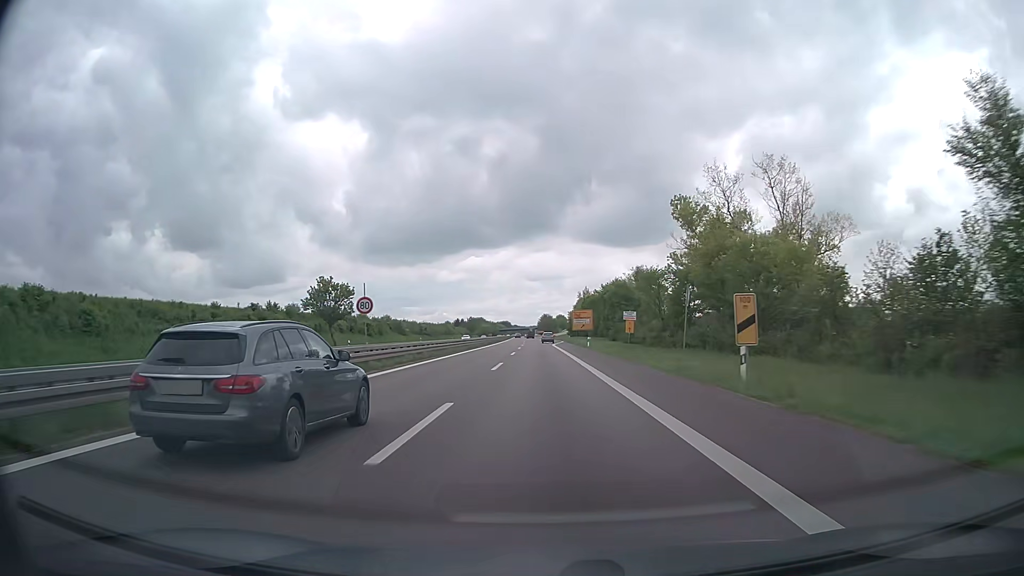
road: trunk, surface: asphalt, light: Day
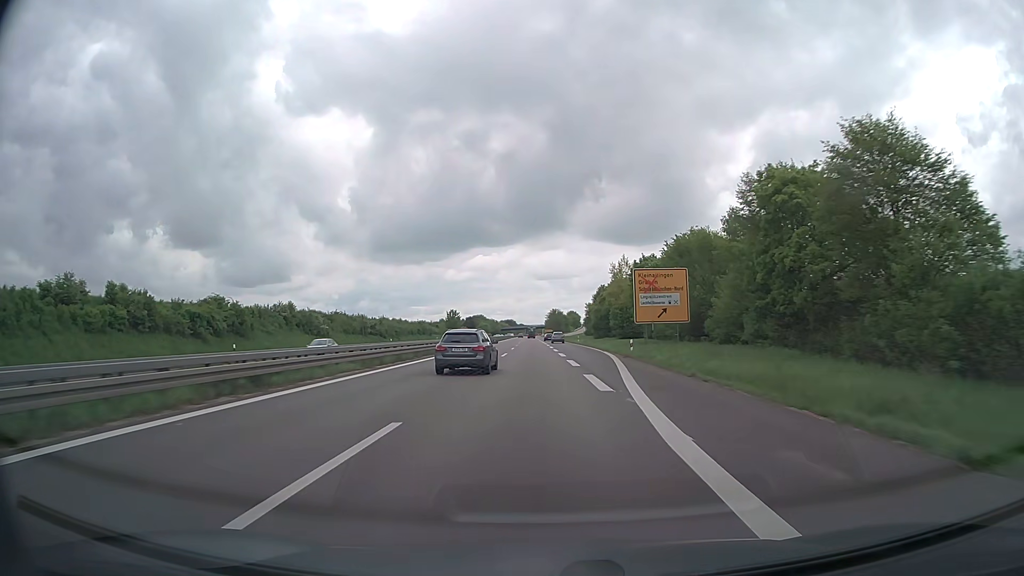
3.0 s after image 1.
(-0.4, +75.3) m; 0°
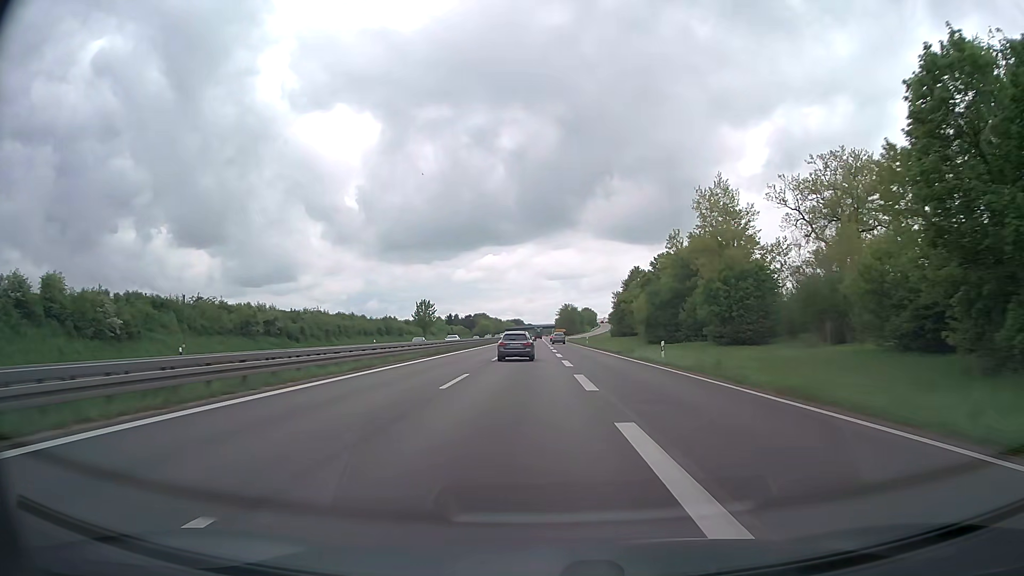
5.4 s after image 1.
(-0.7, +59.8) m; -1°
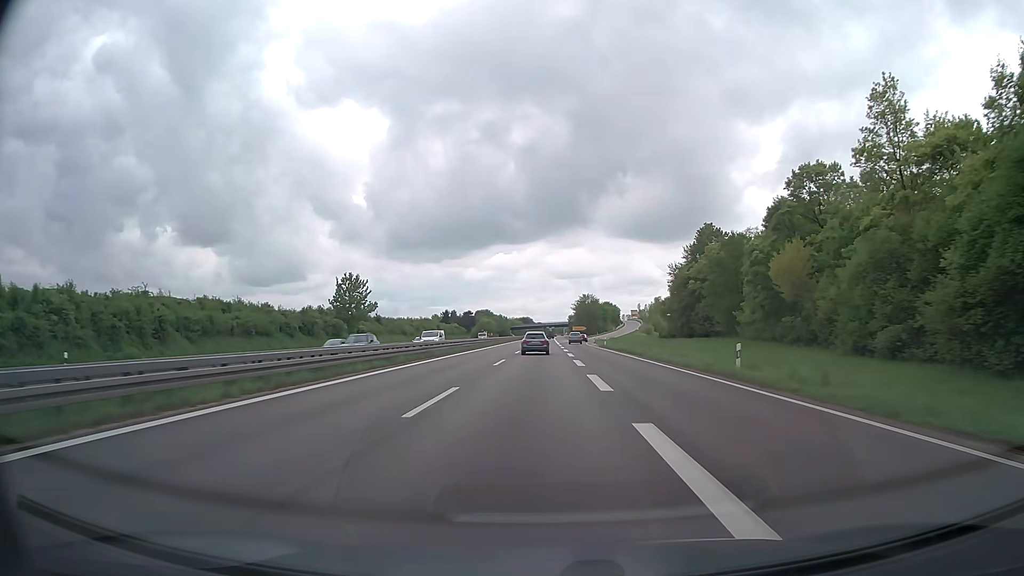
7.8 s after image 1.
(-0.5, +60.1) m; -1°
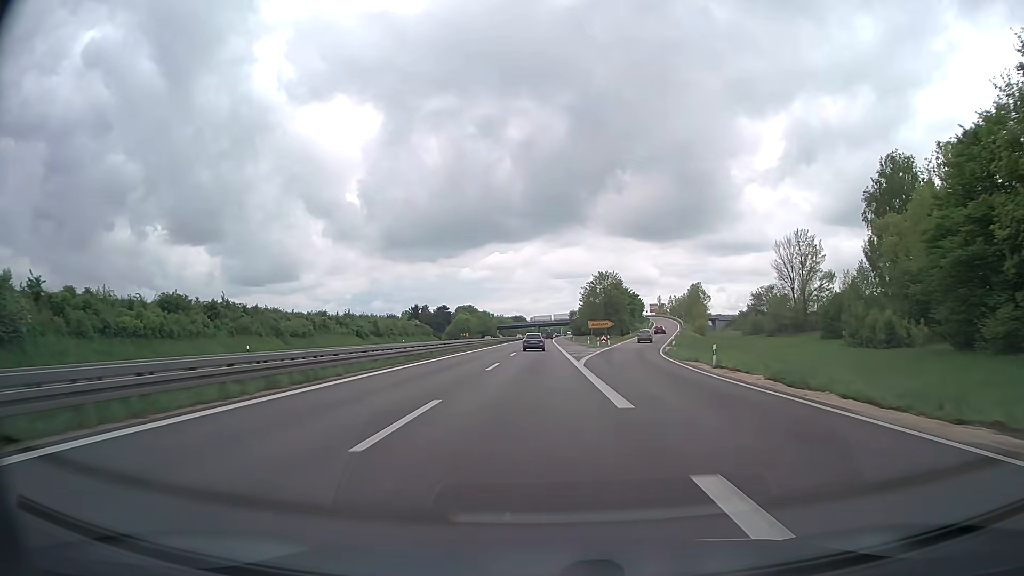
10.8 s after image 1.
(+0.3, +75.7) m; 0°
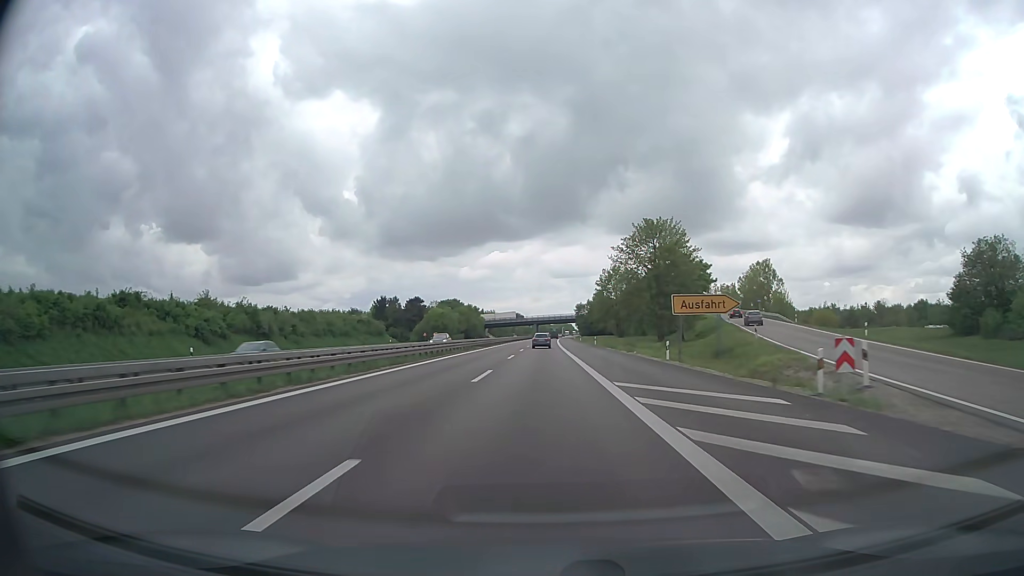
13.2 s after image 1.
(-0.1, +60.9) m; 0°
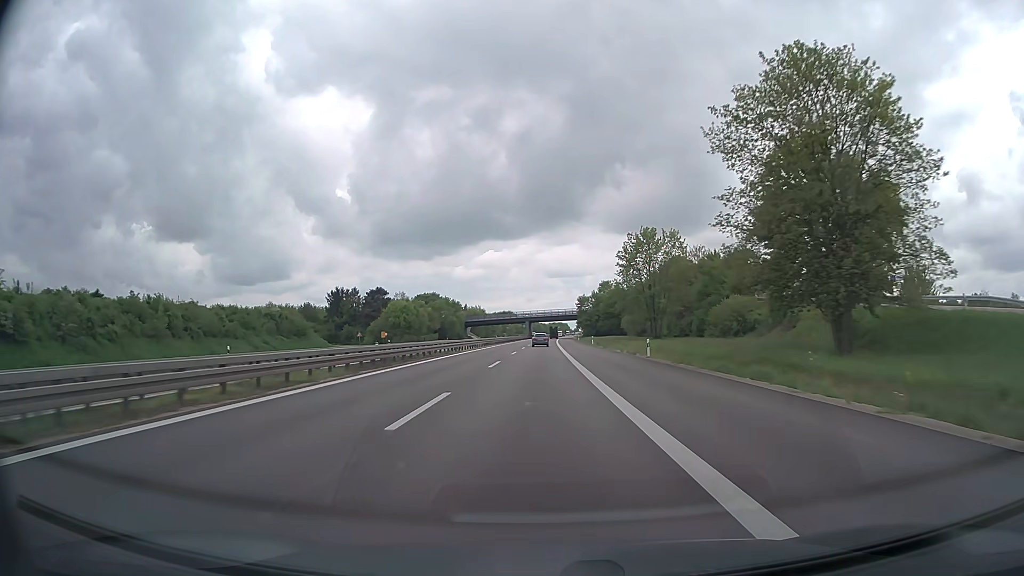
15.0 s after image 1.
(+0.1, +45.8) m; 0°
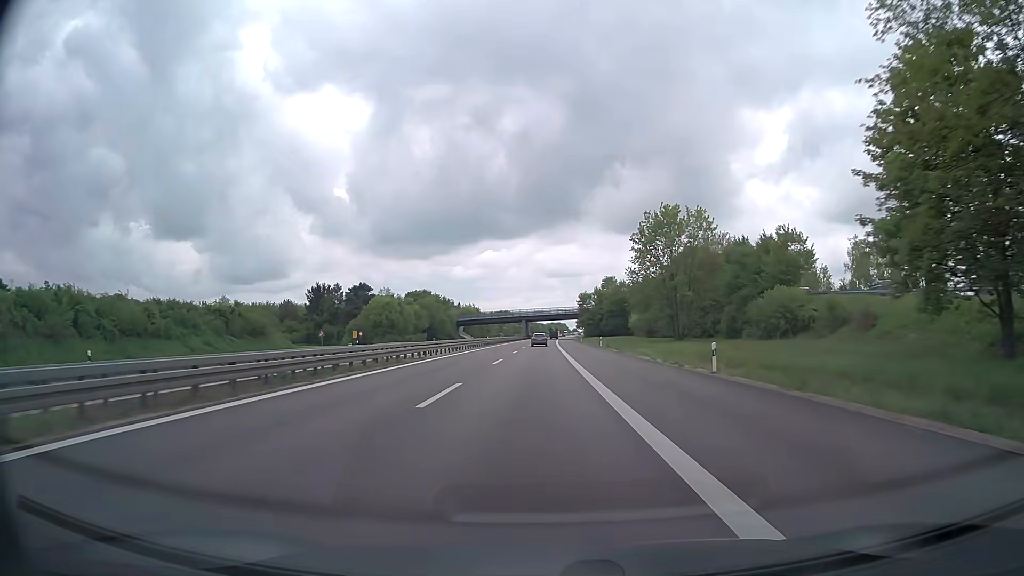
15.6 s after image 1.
(0.0, +15.3) m; 0°
(0, +10) (0, +20) (0, +30) (0, +40) (0, +50) (0, +60) (0, +70) (0, +80) (0, +90) (0, +100) m
